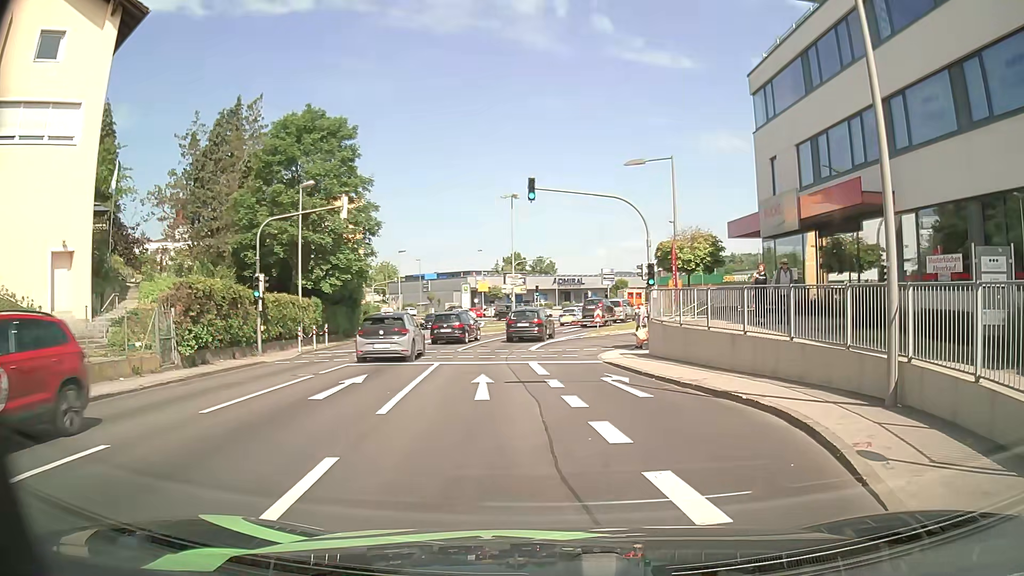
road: tertiary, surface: asphalt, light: Day
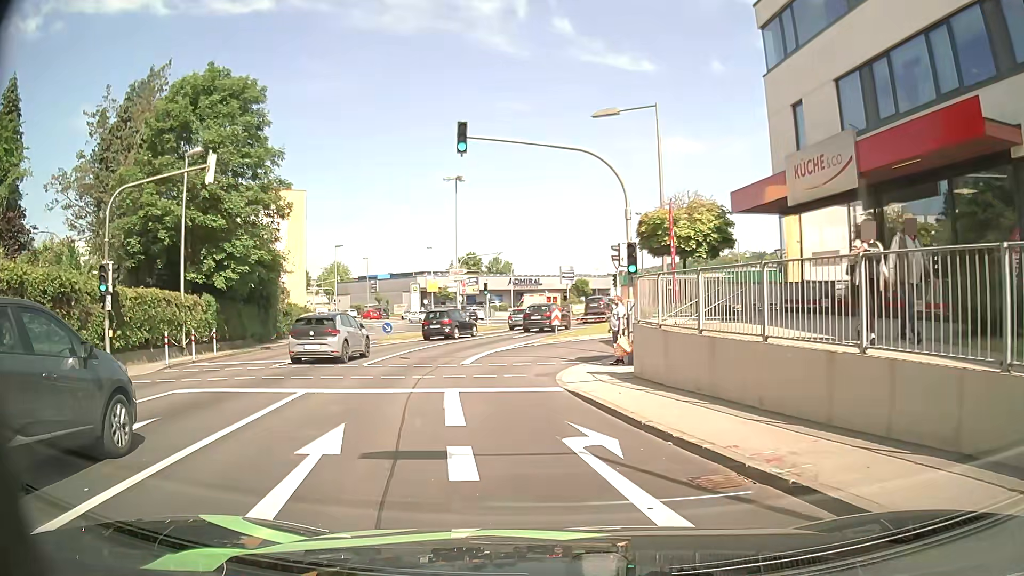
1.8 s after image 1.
(+0.5, +7.7) m; +4°
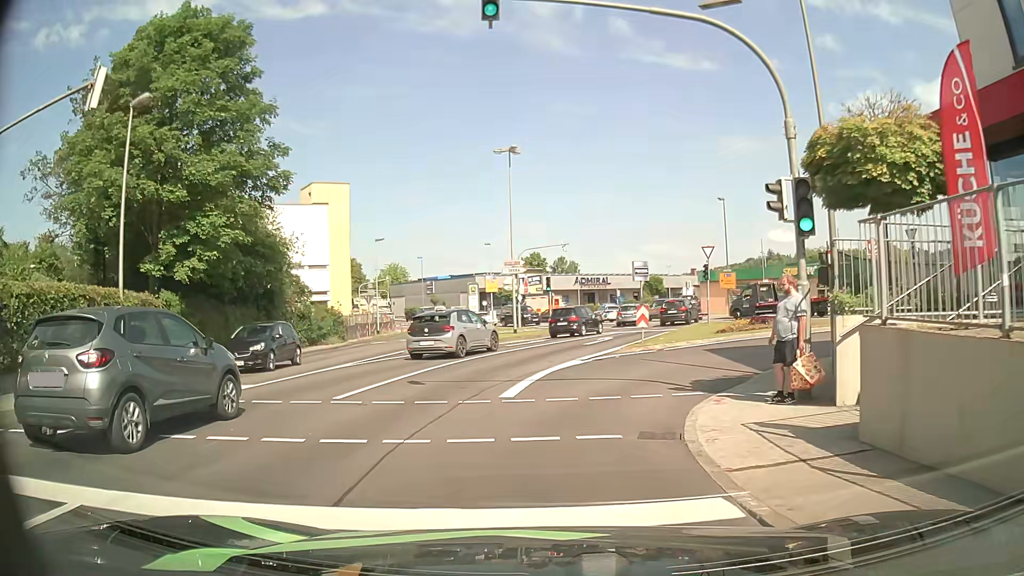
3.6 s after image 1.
(-0.5, +8.4) m; -5°
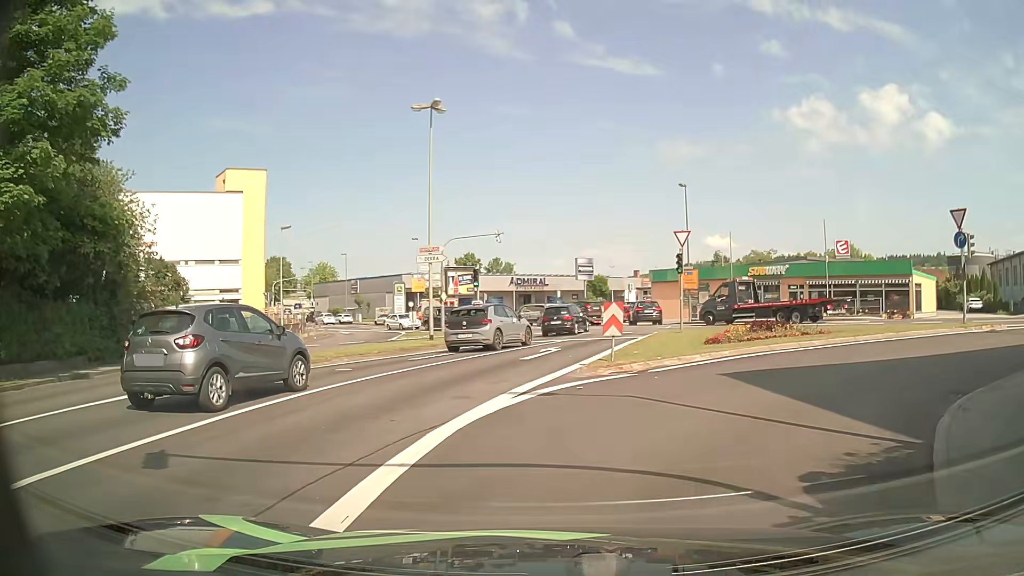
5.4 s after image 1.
(+0.1, +8.3) m; +3°
